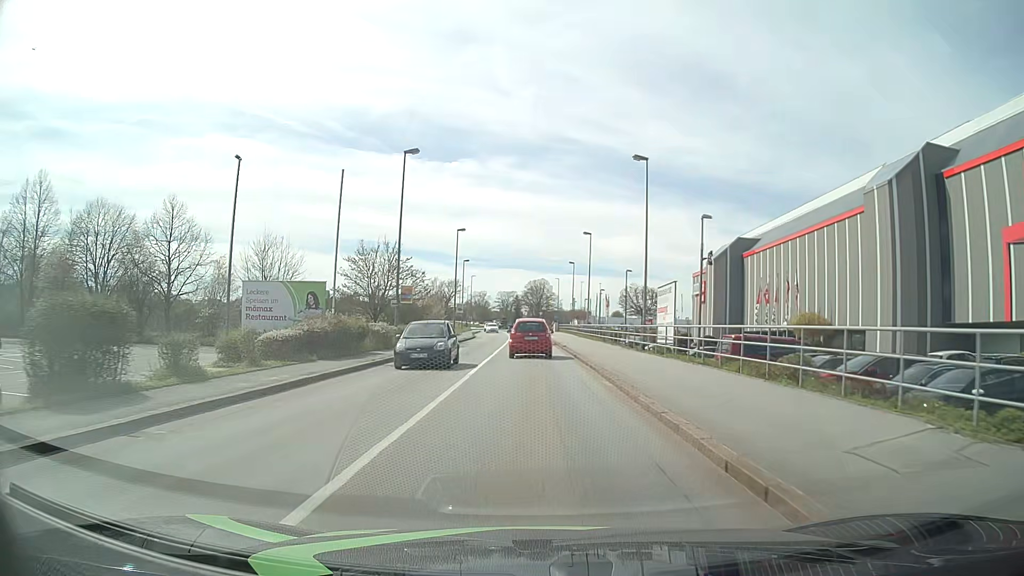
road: tertiary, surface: asphalt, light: Day
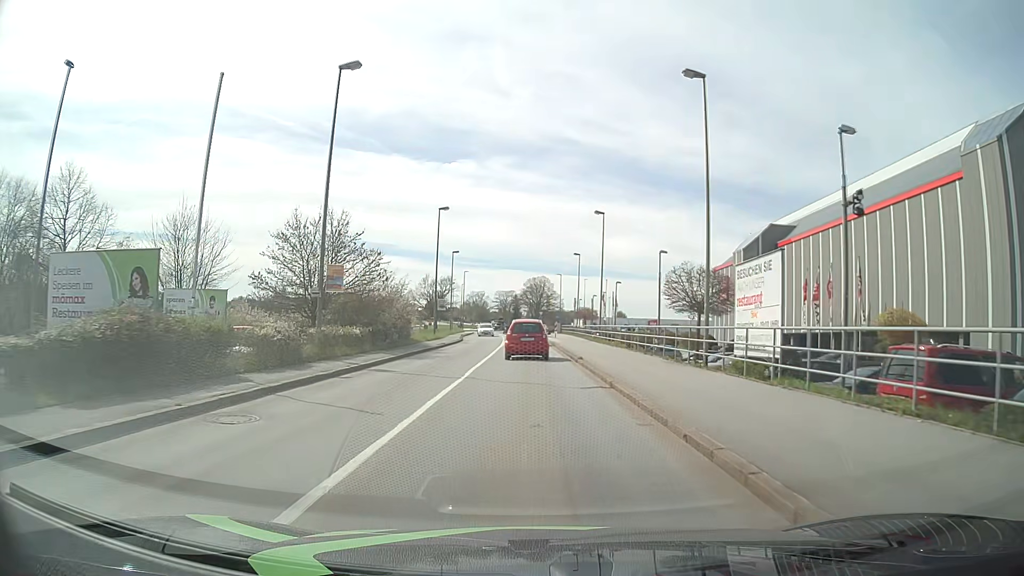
(0.0, +12.5) m; 0°
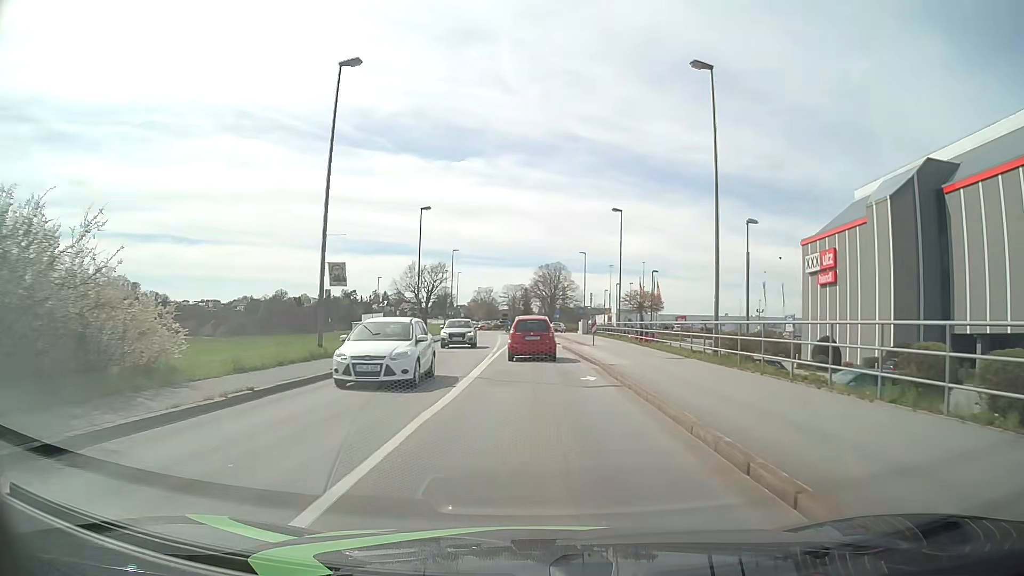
(-0.3, +30.5) m; -1°
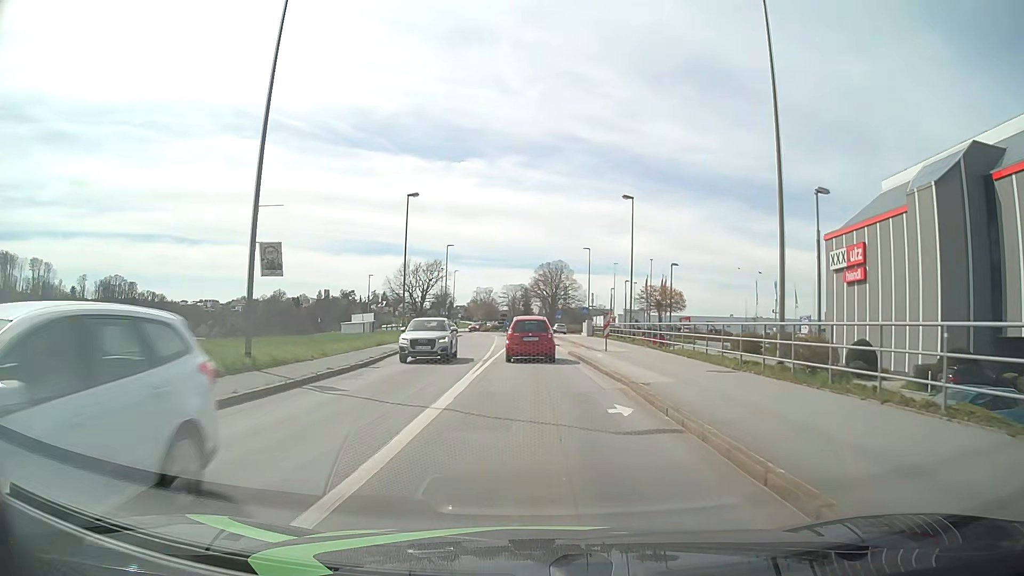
(0.0, +5.8) m; 0°
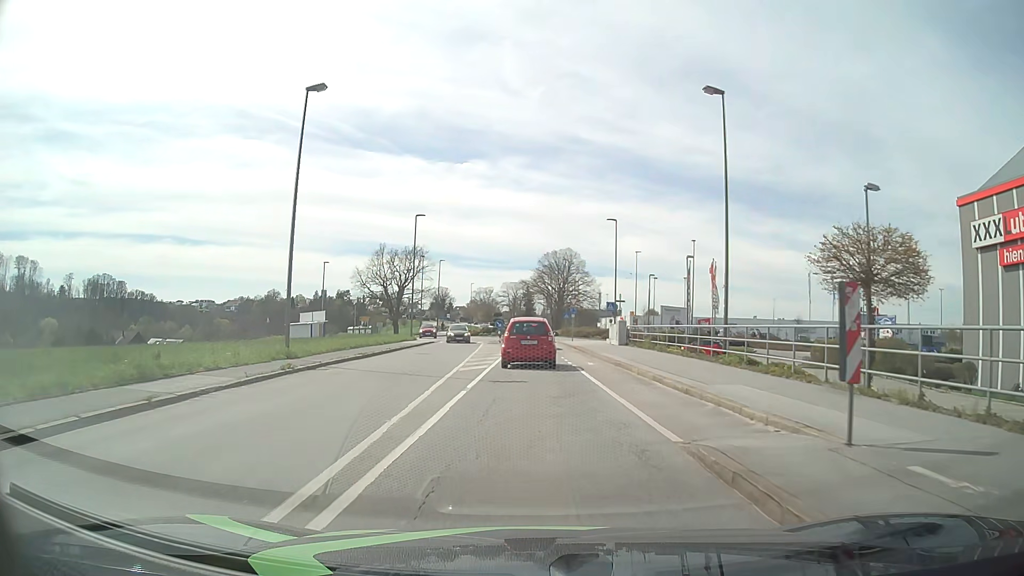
(-0.1, +22.3) m; 0°
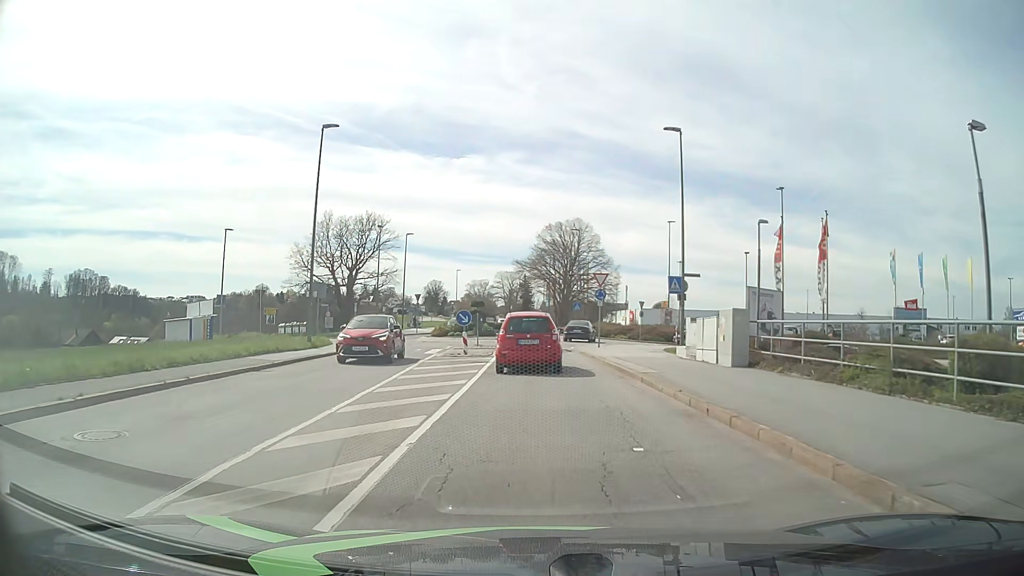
(-0.1, +24.6) m; 0°
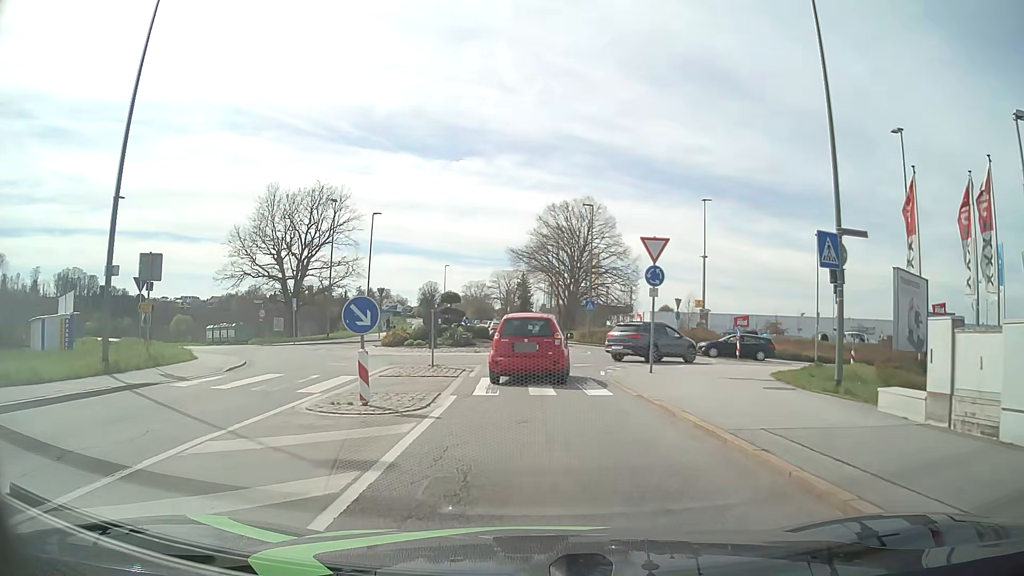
(-0.1, +15.2) m; 0°
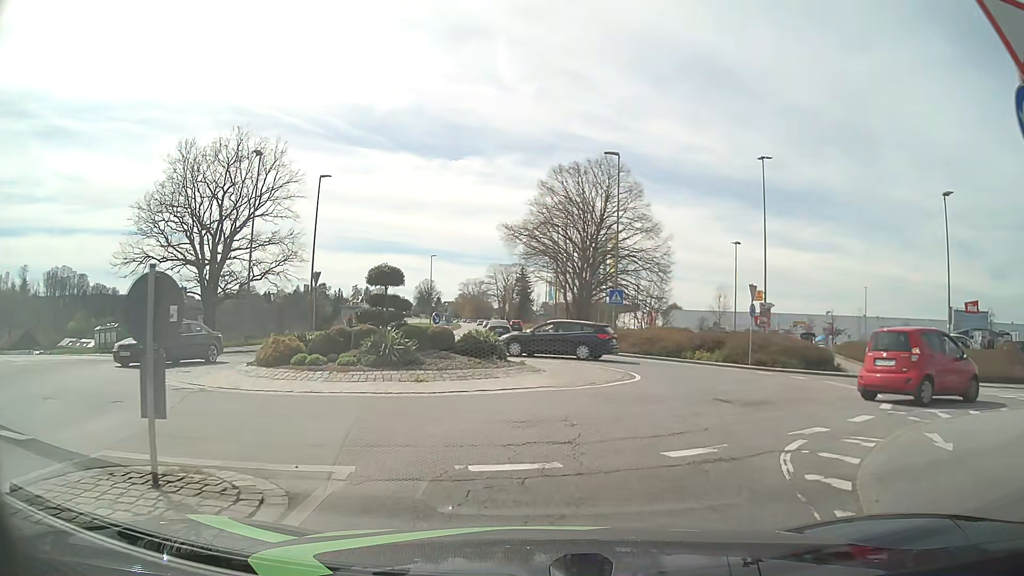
(0.0, +15.1) m; 0°
(+1, +10) (+4, +19) (+1, +29) (-2, +38) (-3, +48) (-4, +58) (-5, +68) (-6, +78) (-6, +88) (-7, +98) m
